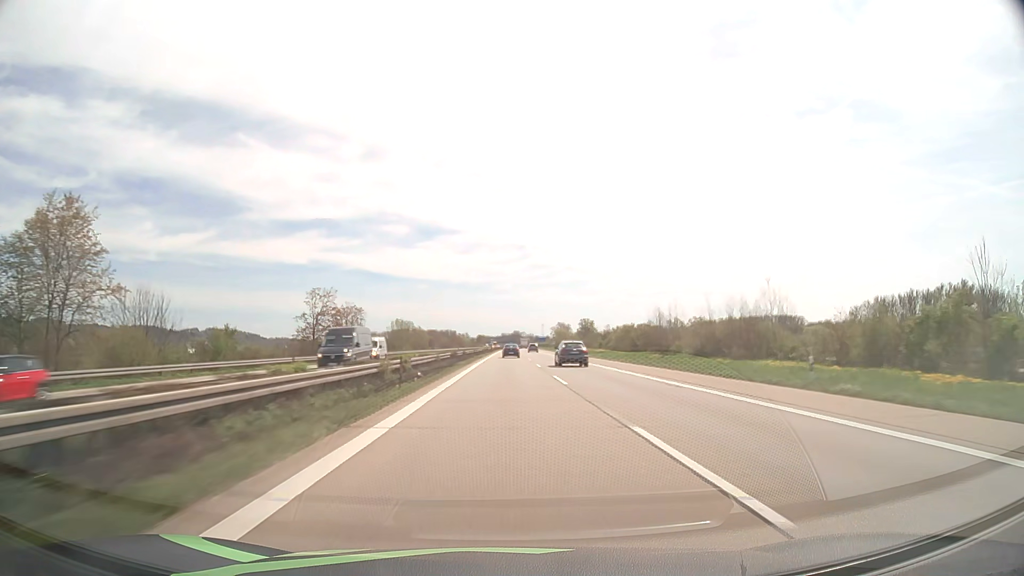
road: motorway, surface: asphalt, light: Day
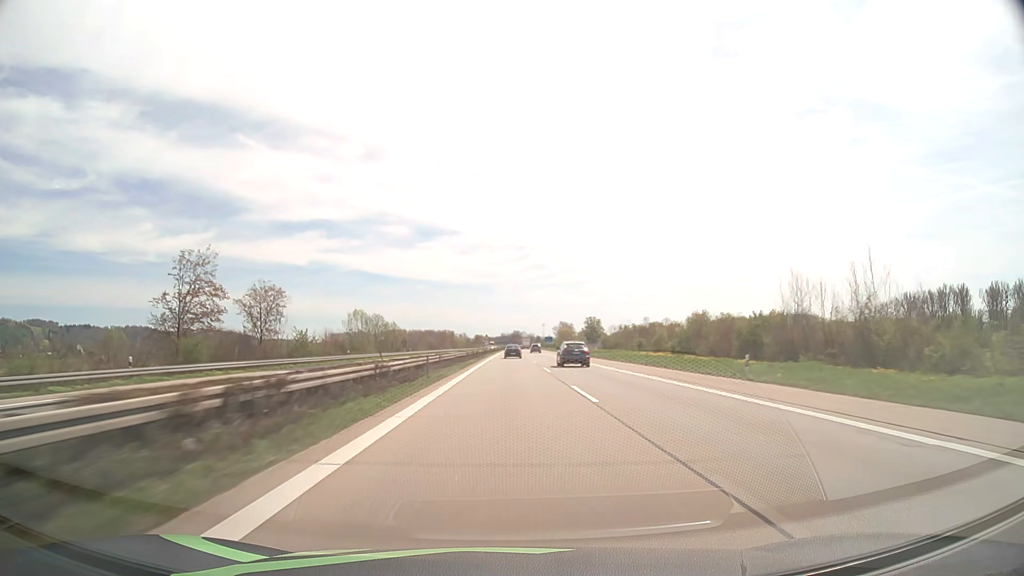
(0.0, +43.4) m; 0°
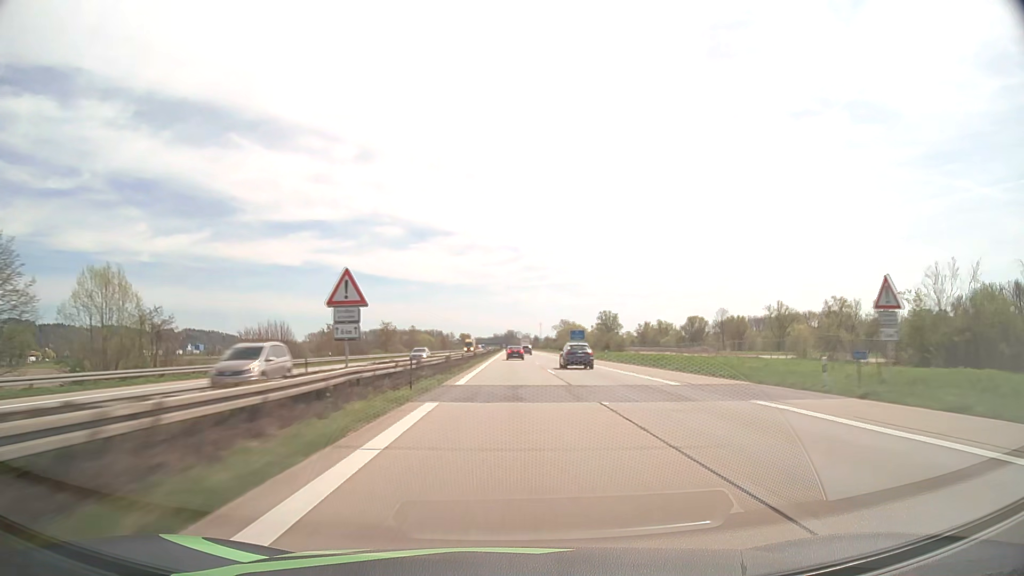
(+0.6, +109.0) m; +1°
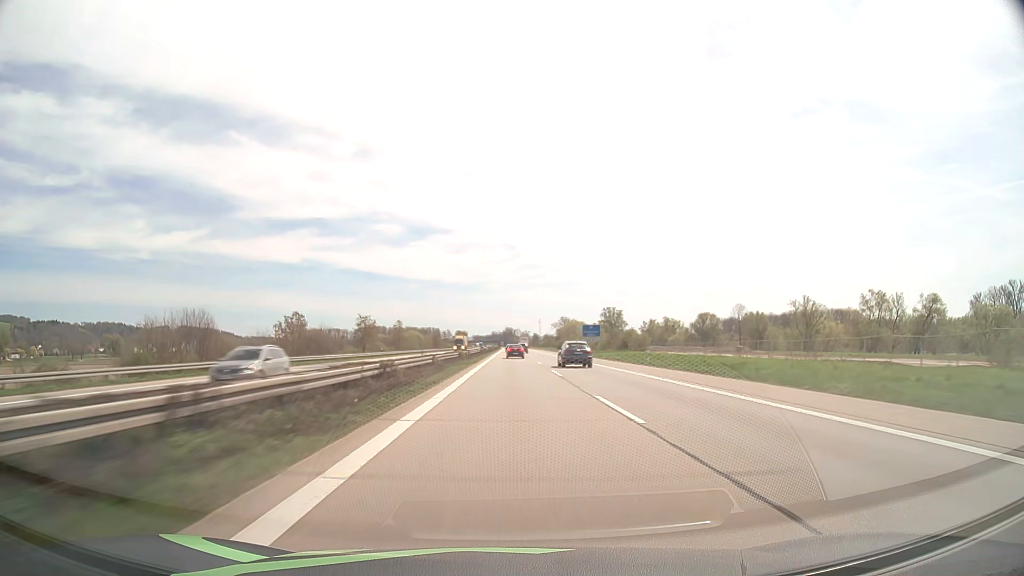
(0.0, +21.9) m; 0°
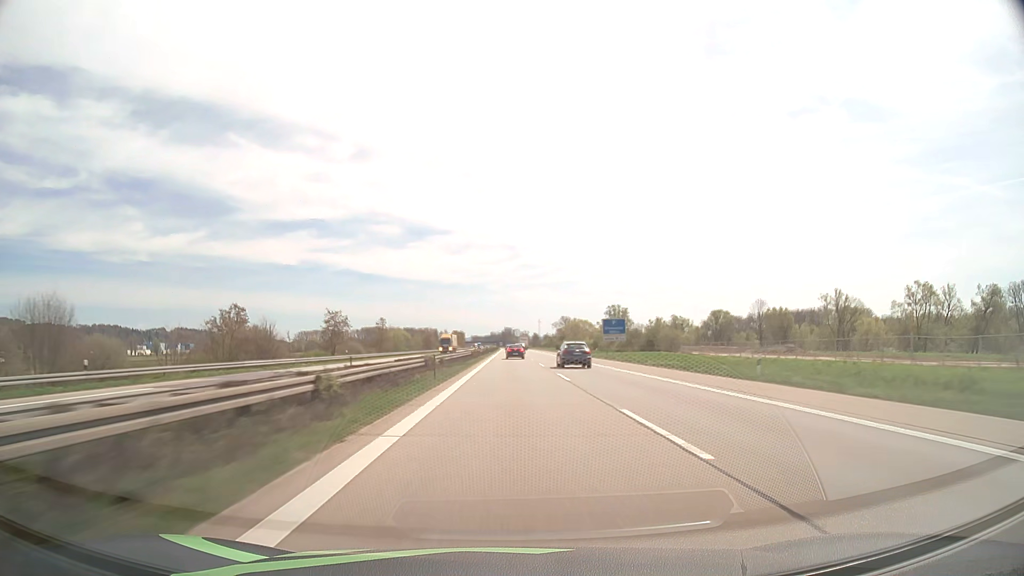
(+0.1, +22.0) m; 0°
(0, +10) (0, +20) (0, +30) (0, +40) (0, +50) (0, +60) (0, +70) (0, +80) (0, +90) (0, +100) m
